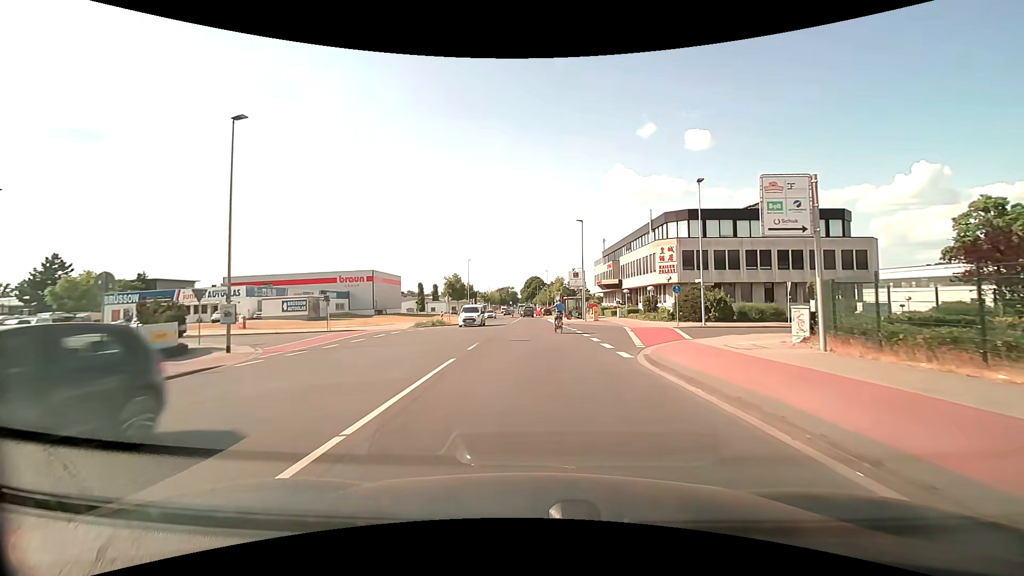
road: unclassified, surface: asphalt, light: Day
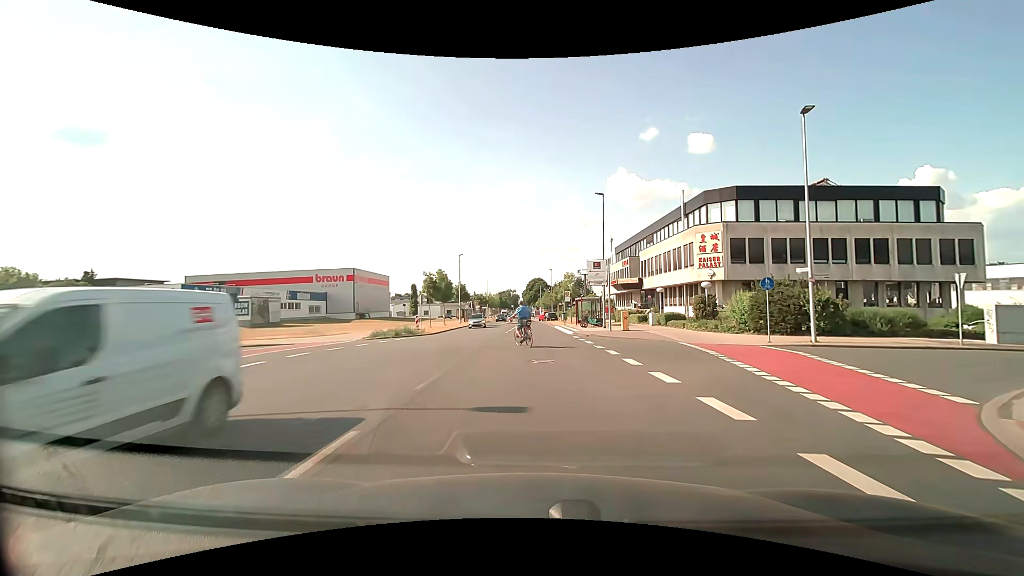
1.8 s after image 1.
(0.0, +13.2) m; +1°
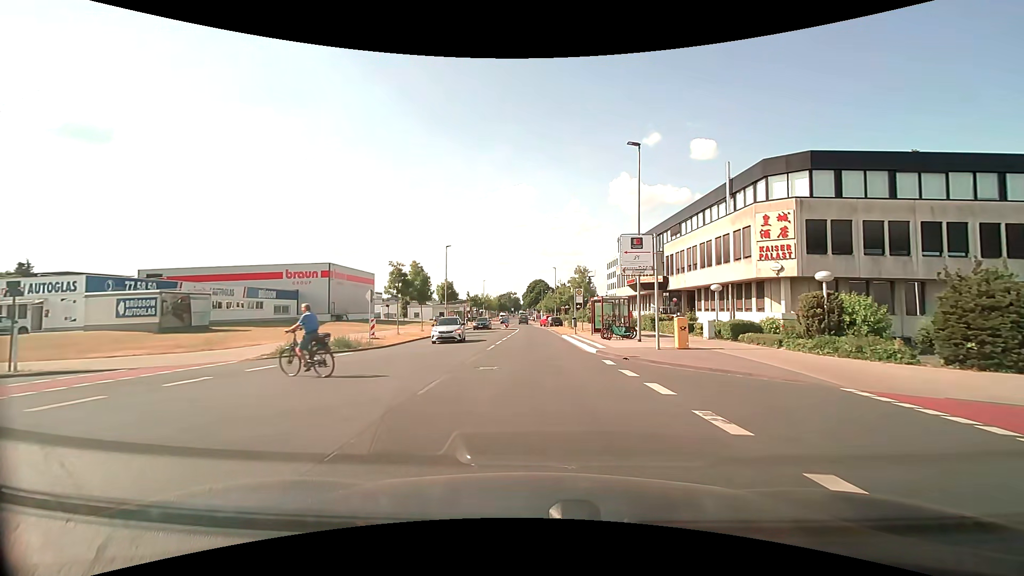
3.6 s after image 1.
(-0.1, +12.4) m; 0°
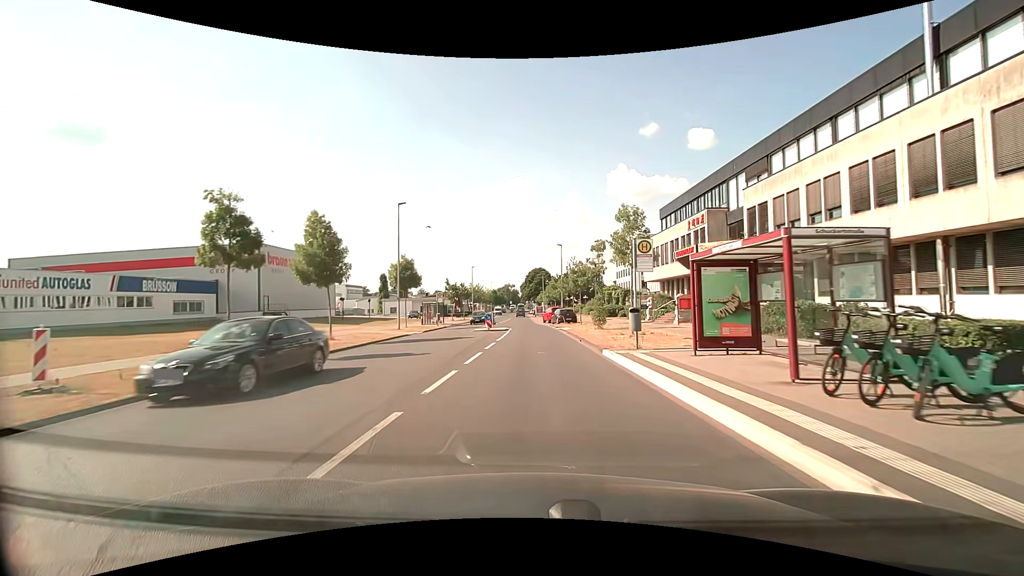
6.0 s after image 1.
(-0.2, +21.8) m; 0°
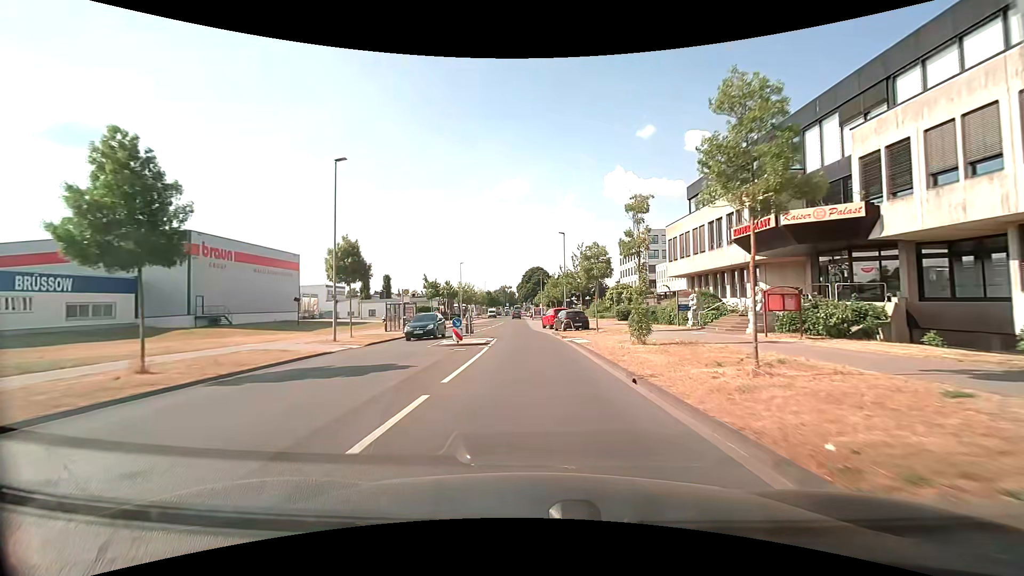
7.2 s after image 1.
(-0.1, +12.5) m; 0°
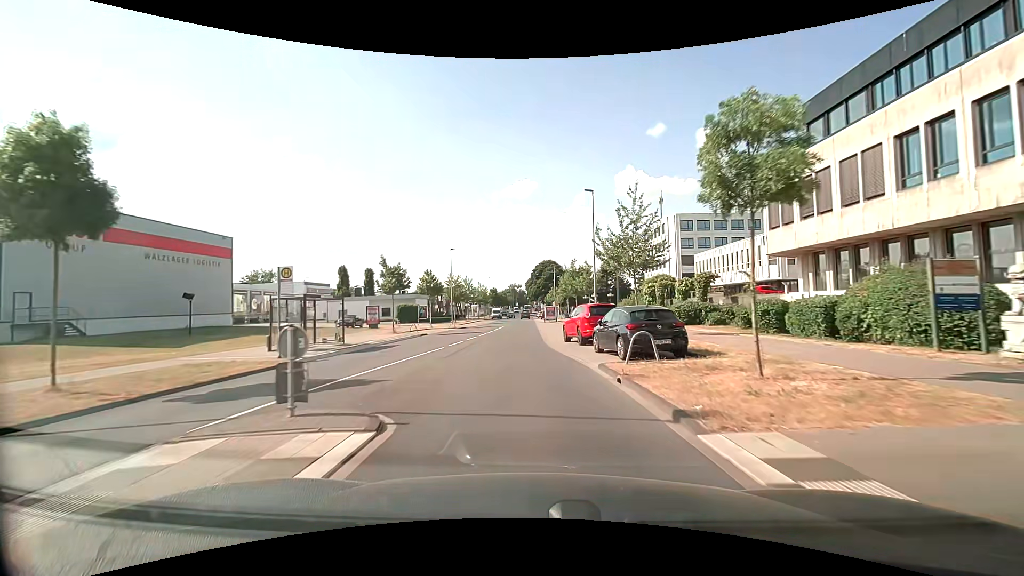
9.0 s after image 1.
(-0.1, +19.9) m; -1°
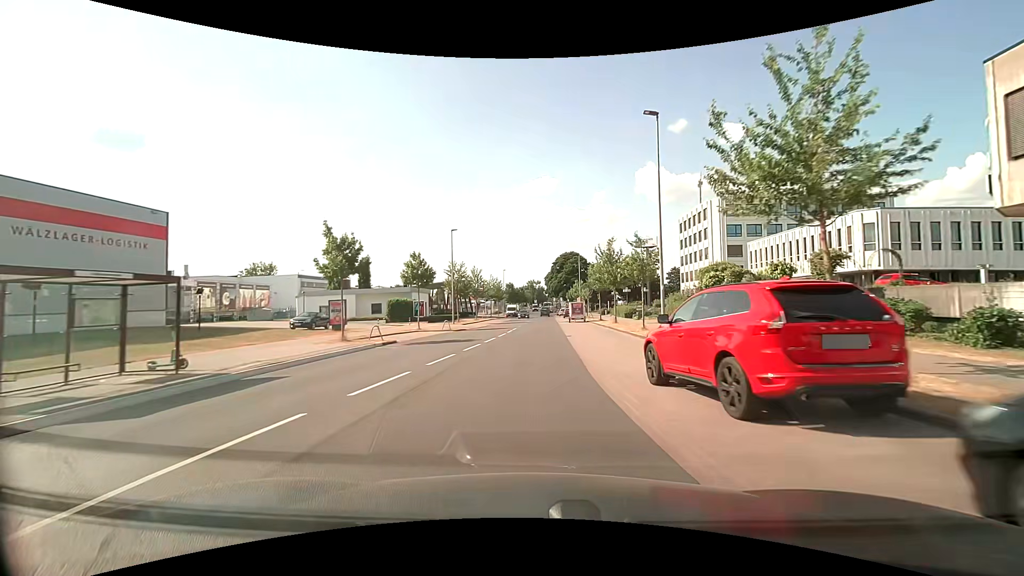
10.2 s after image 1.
(-0.3, +14.0) m; -2°
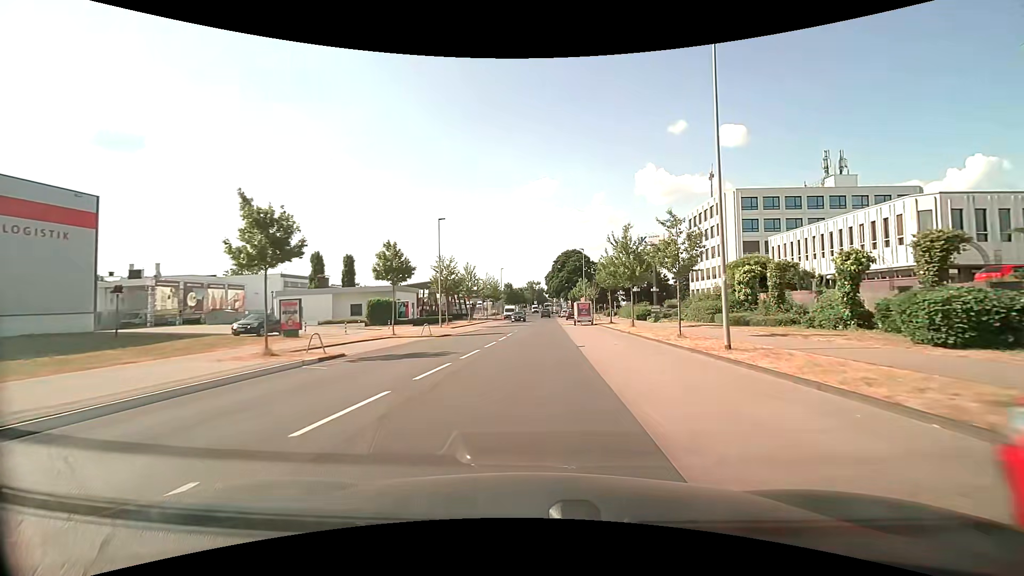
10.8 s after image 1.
(-0.1, +7.2) m; 0°
(0, +10) (0, +20) (0, +30) (+1, +40) (+1, +50) (+1, +60) (+1, +70) (+2, +80) (+2, +90) (+2, +100) m
